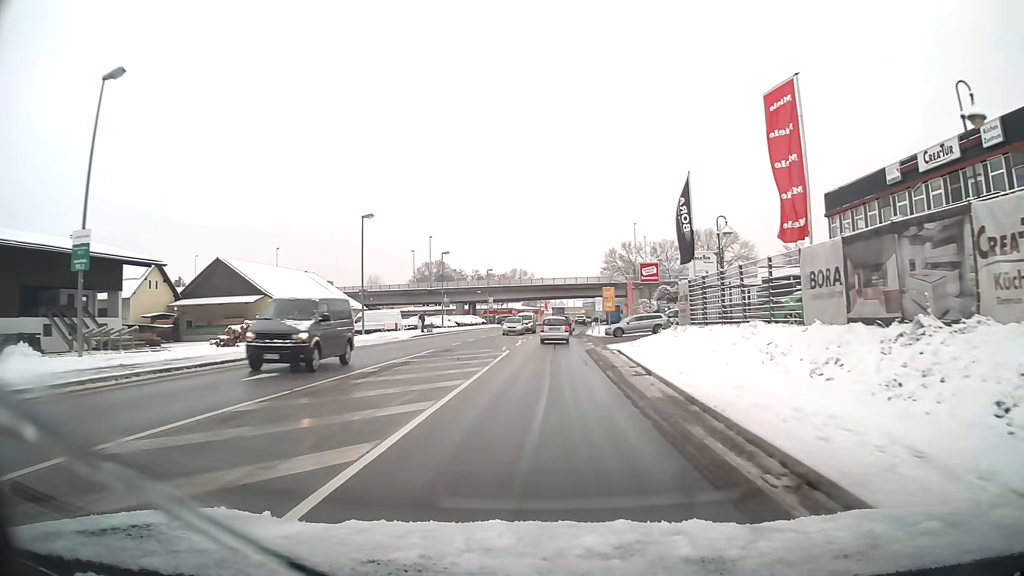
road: primary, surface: asphalt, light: Day
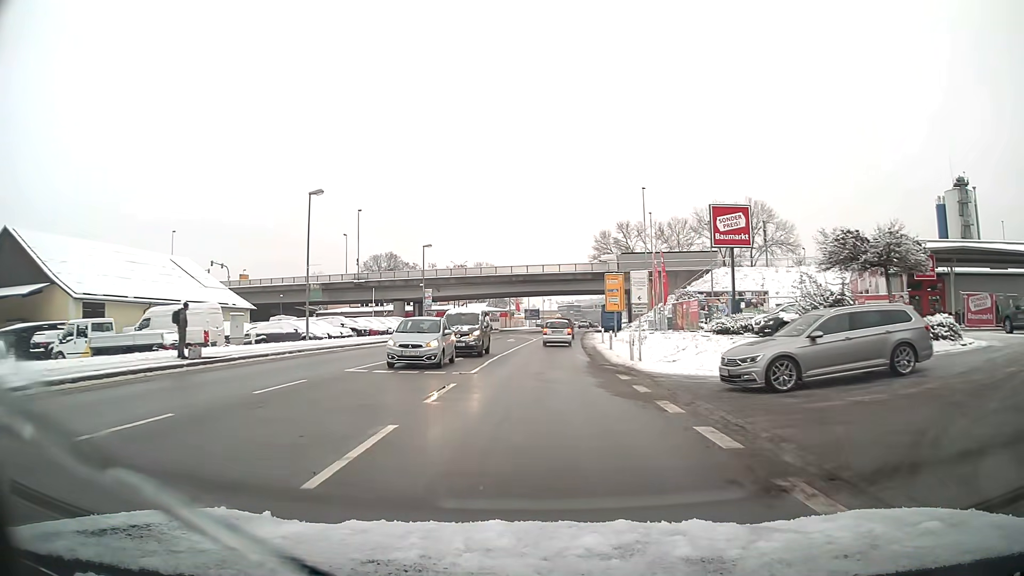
(+1.0, +35.4) m; +3°
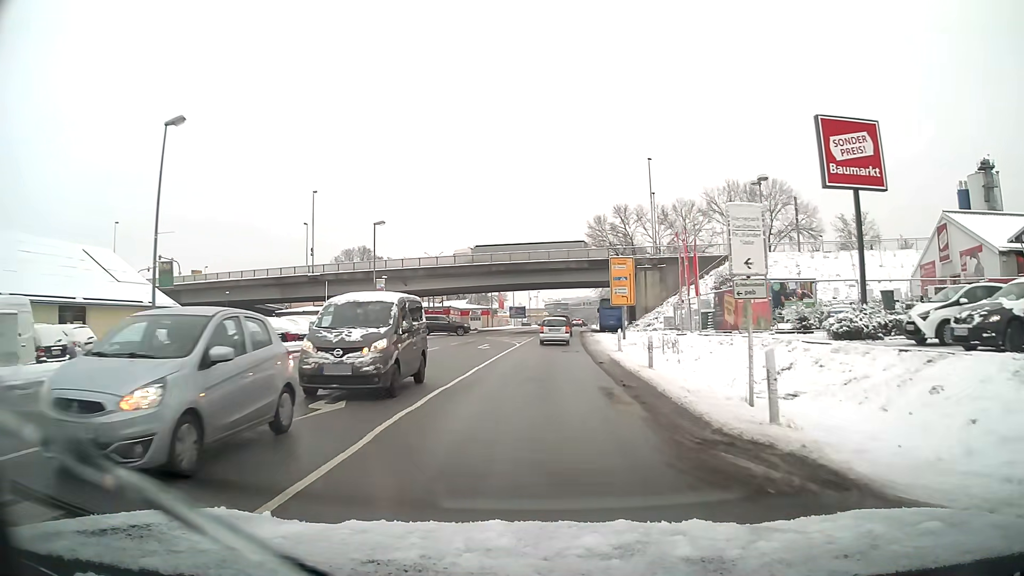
(+0.1, +14.1) m; +1°
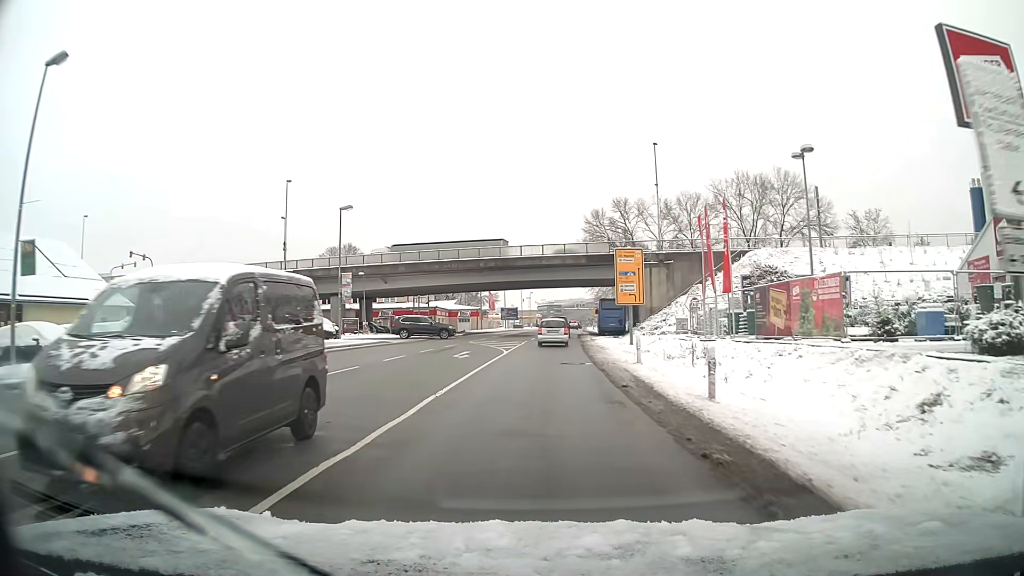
(0.0, +7.0) m; +1°
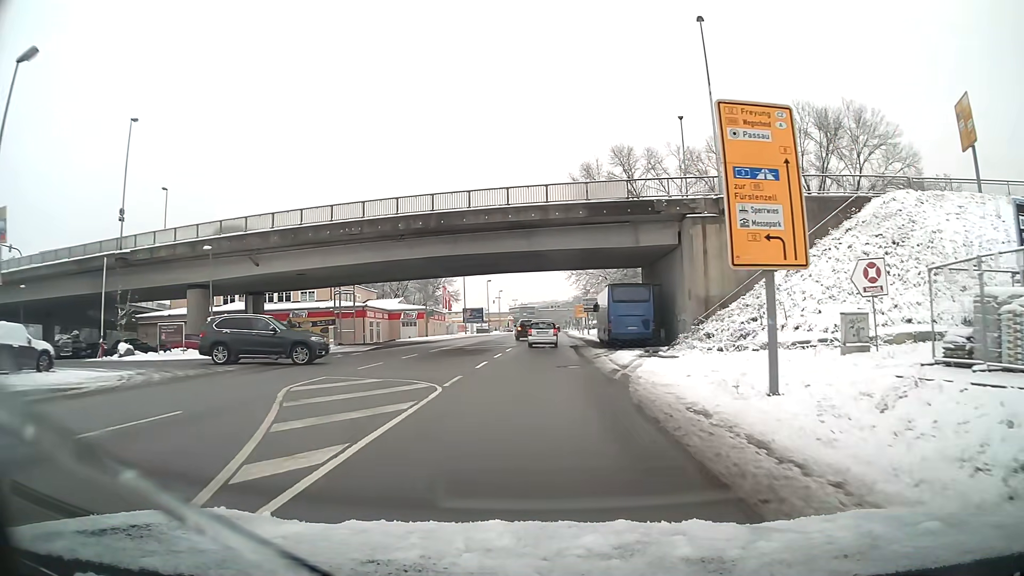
(+0.6, +27.6) m; +2°
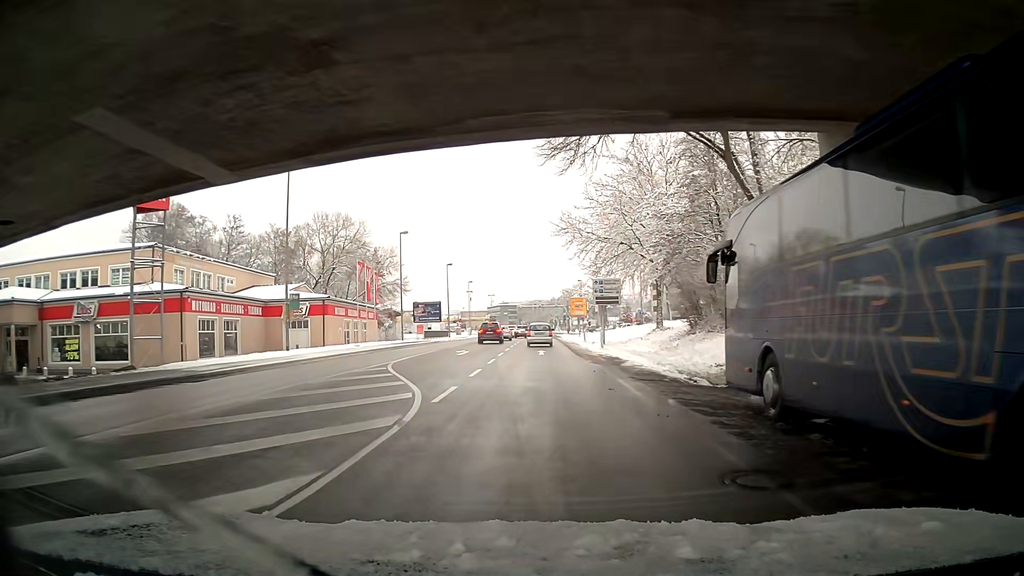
(+0.5, +36.0) m; +1°
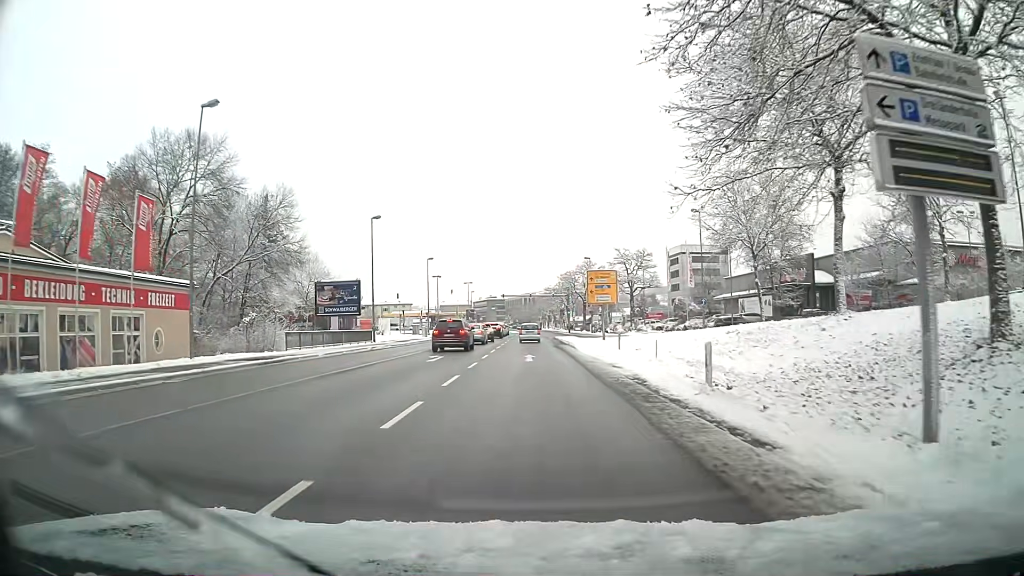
(+1.1, +39.0) m; +1°
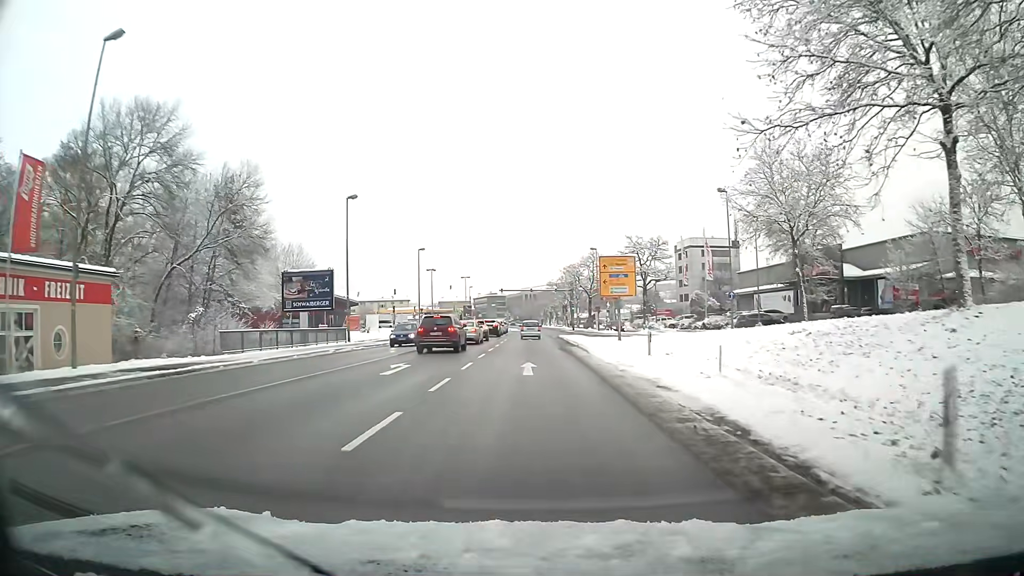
(0.0, +7.8) m; 0°
(0, +10) (0, +20) (0, +30) (0, +40) (0, +50) (0, +60) (0, +70) (0, +80) (0, +90) (0, +100) m
